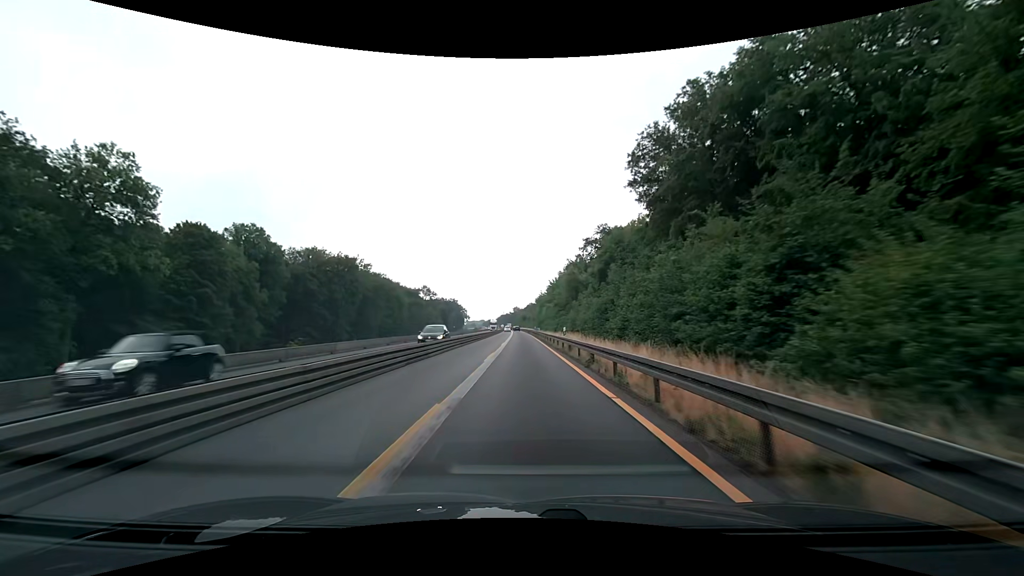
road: motorway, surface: asphalt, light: Day
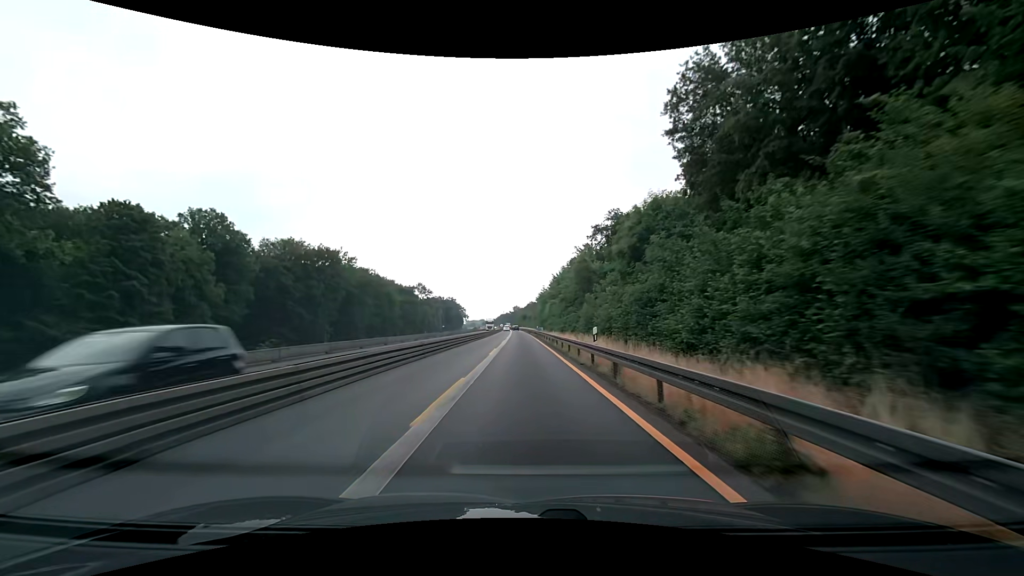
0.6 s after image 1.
(0.0, +12.5) m; 0°
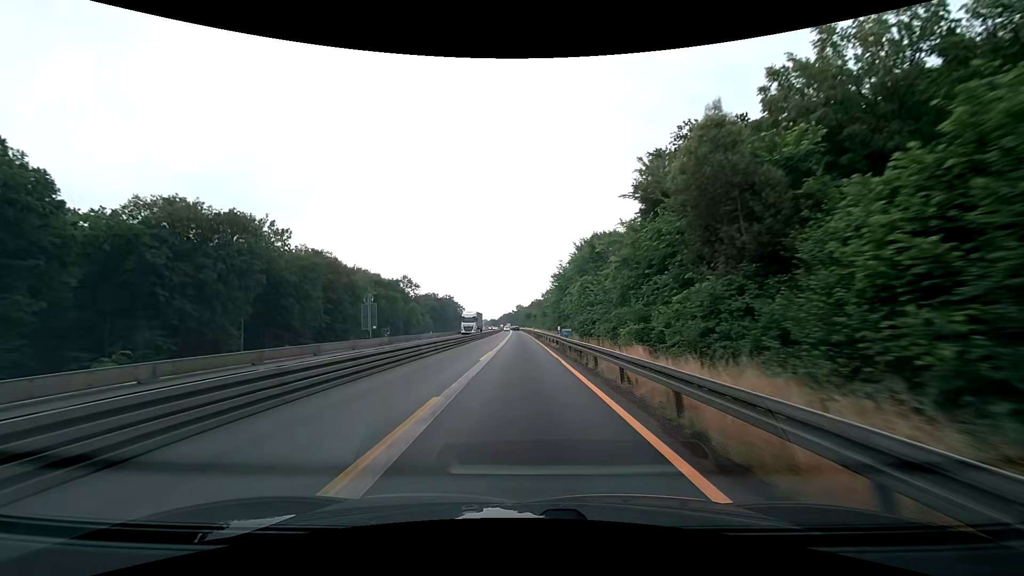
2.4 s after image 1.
(-0.1, +37.6) m; 0°
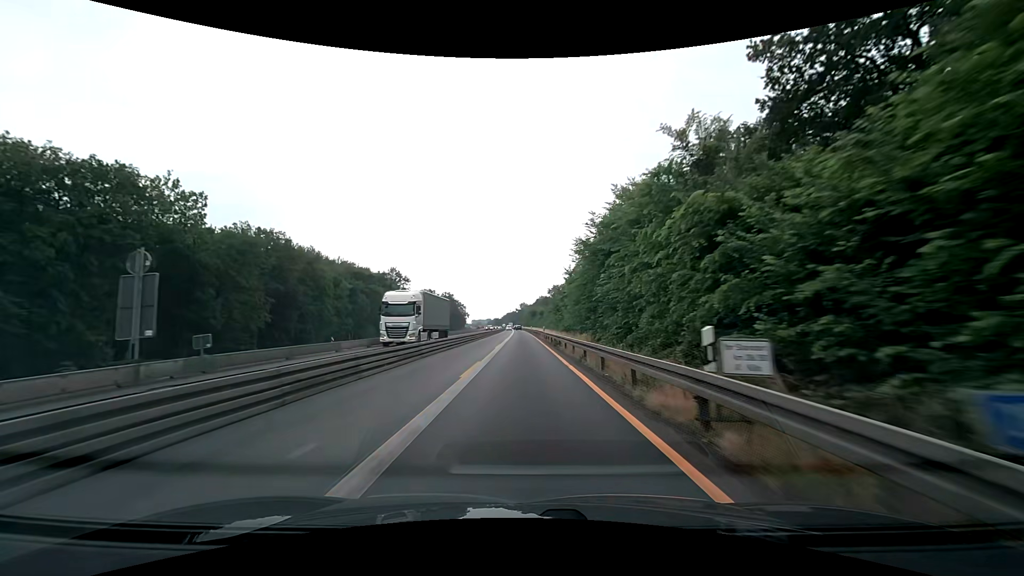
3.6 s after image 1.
(0.0, +25.0) m; 0°
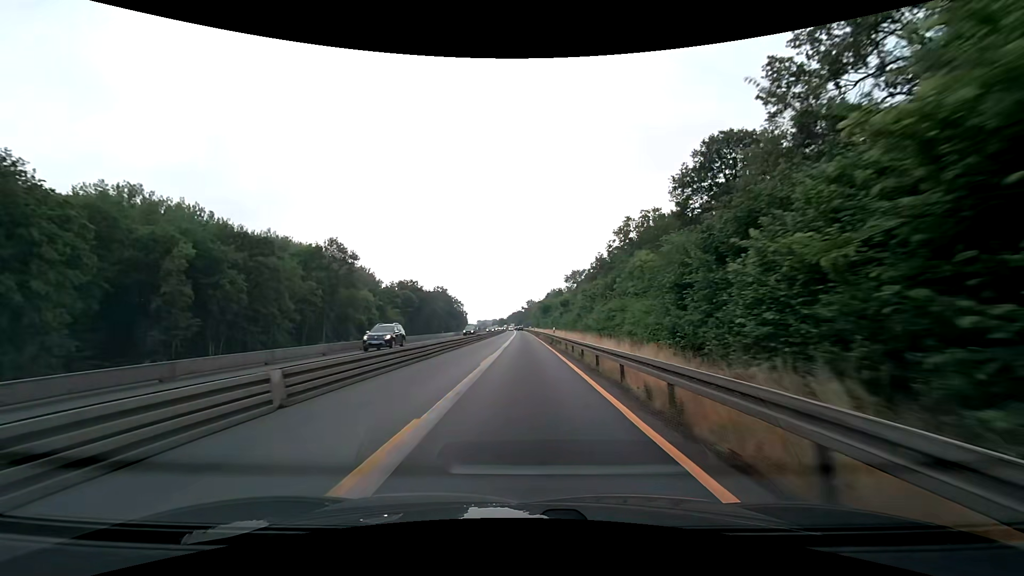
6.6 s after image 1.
(-0.4, +62.6) m; -1°
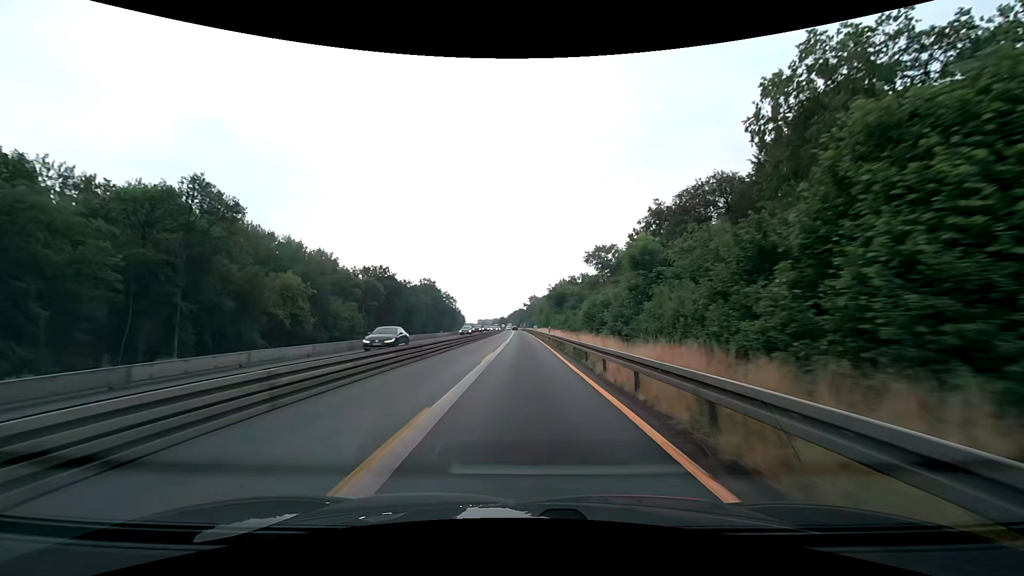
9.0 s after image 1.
(0.0, +50.0) m; 0°
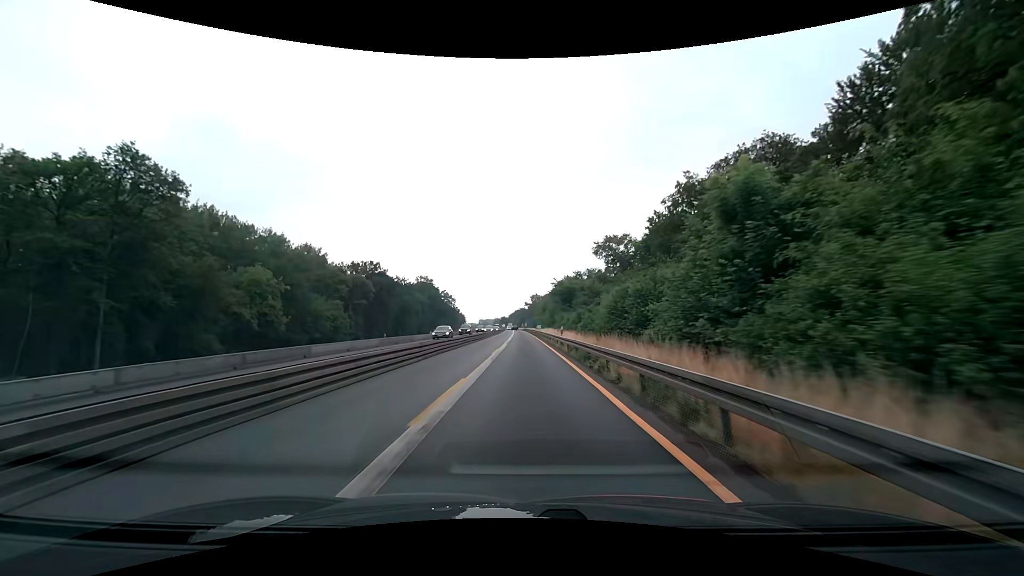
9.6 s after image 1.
(0.0, +12.5) m; 0°
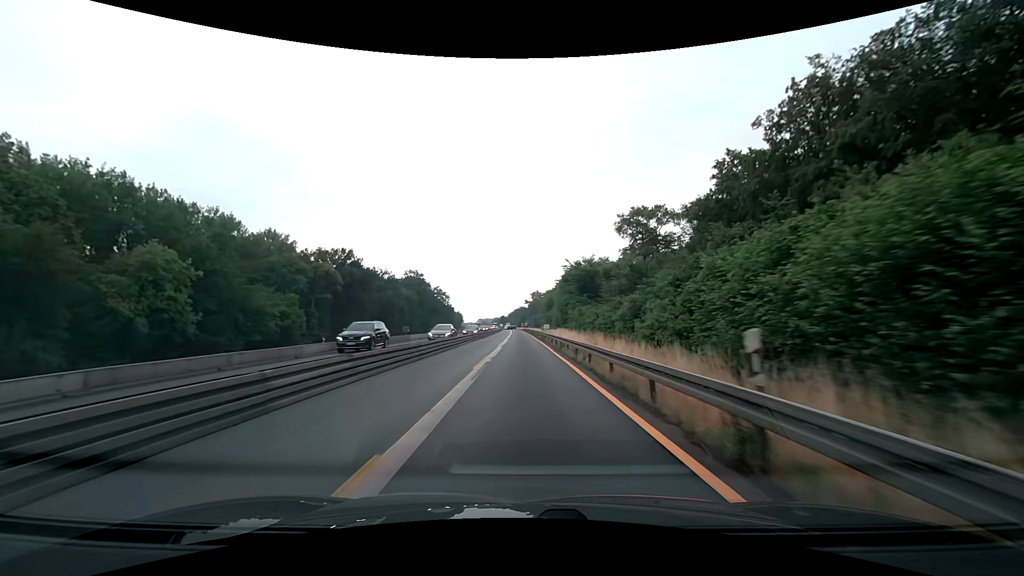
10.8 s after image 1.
(0.0, +25.0) m; 0°
(0, +10) (0, +20) (0, +30) (0, +40) (0, +50) (0, +60) (0, +70) (-1, +80) (-1, +90) (-1, +100) m
